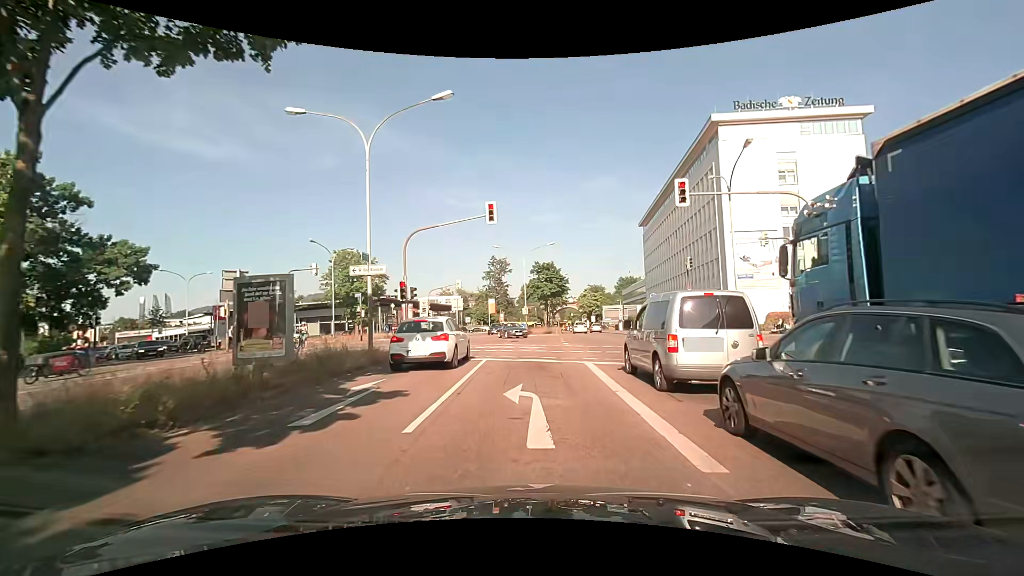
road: primary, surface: asphalt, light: Day
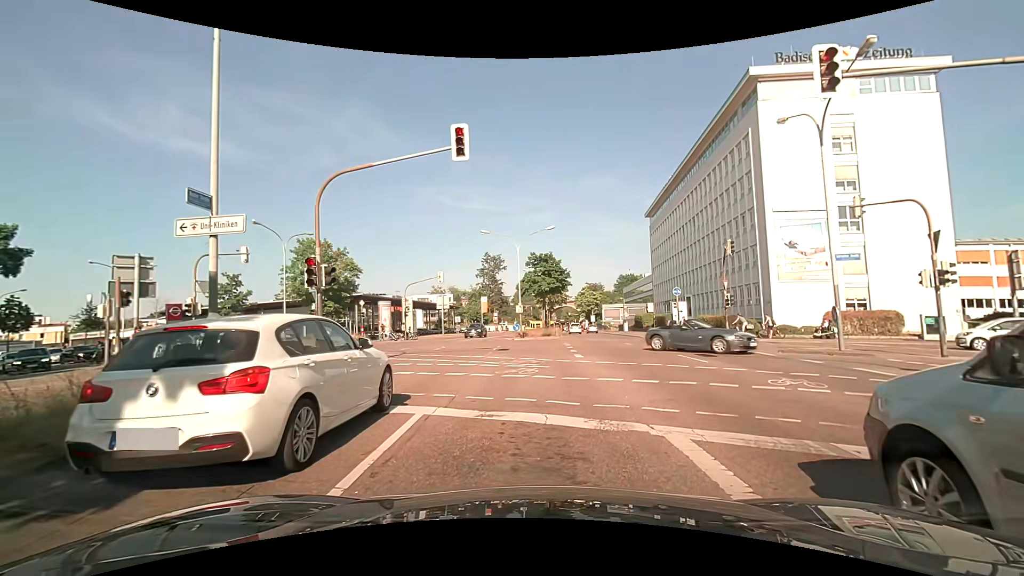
(0.0, +8.6) m; 0°
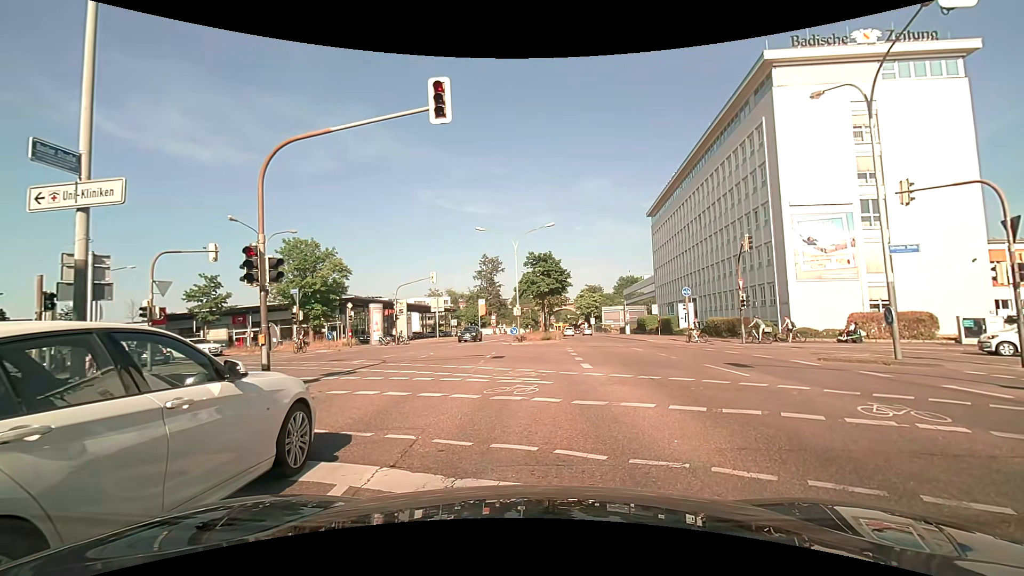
(0.0, +2.6) m; +1°
